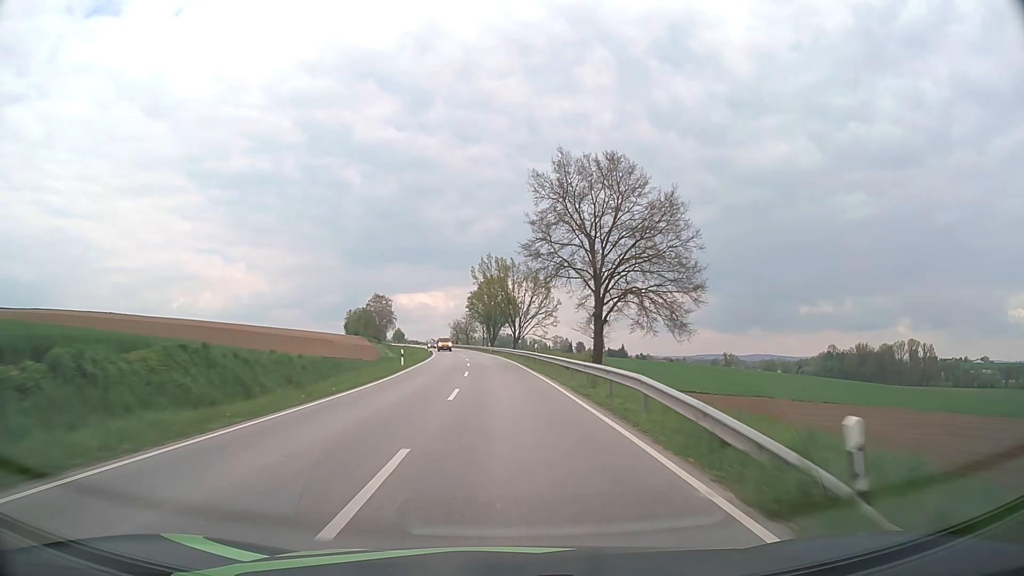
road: secondary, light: Day
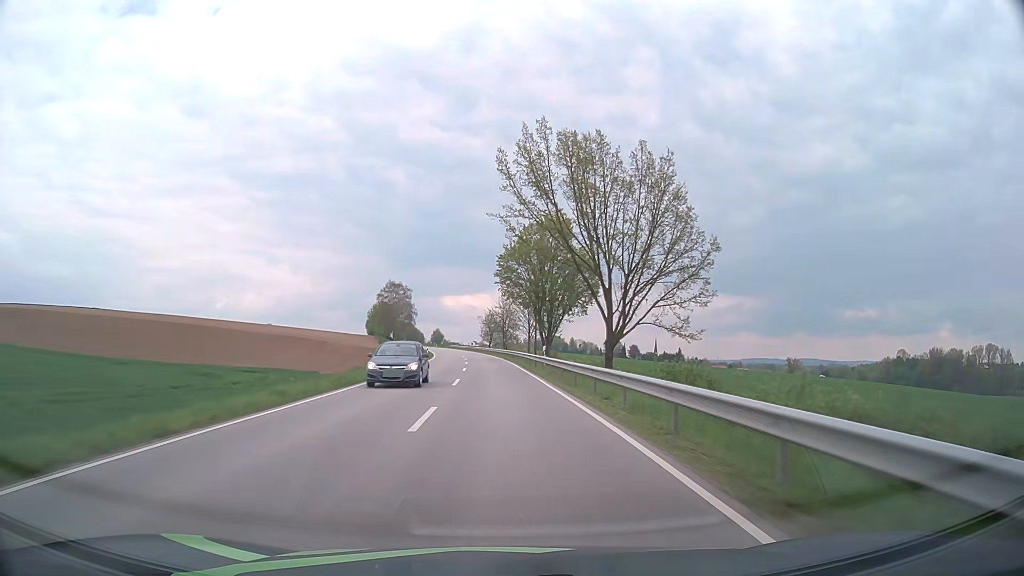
(-1.7, +54.7) m; -4°
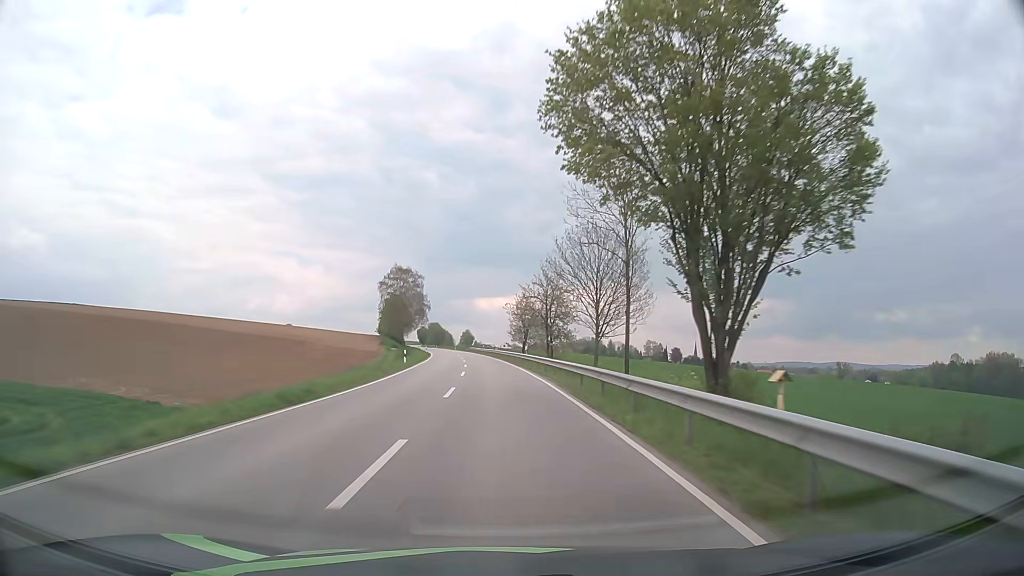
(-1.1, +40.9) m; -3°
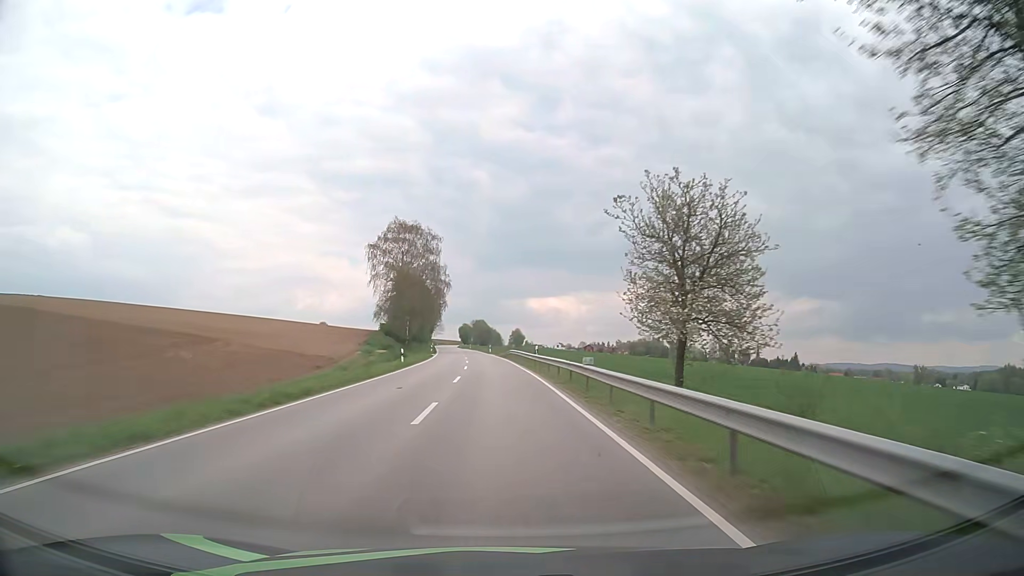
(-1.8, +54.4) m; -4°
(0, +10) (0, +20) (-1, +30) (-1, +40) (-2, +50) (-2, +60) (-3, +70) (-4, +80) (-5, +90) (-6, +100) m
